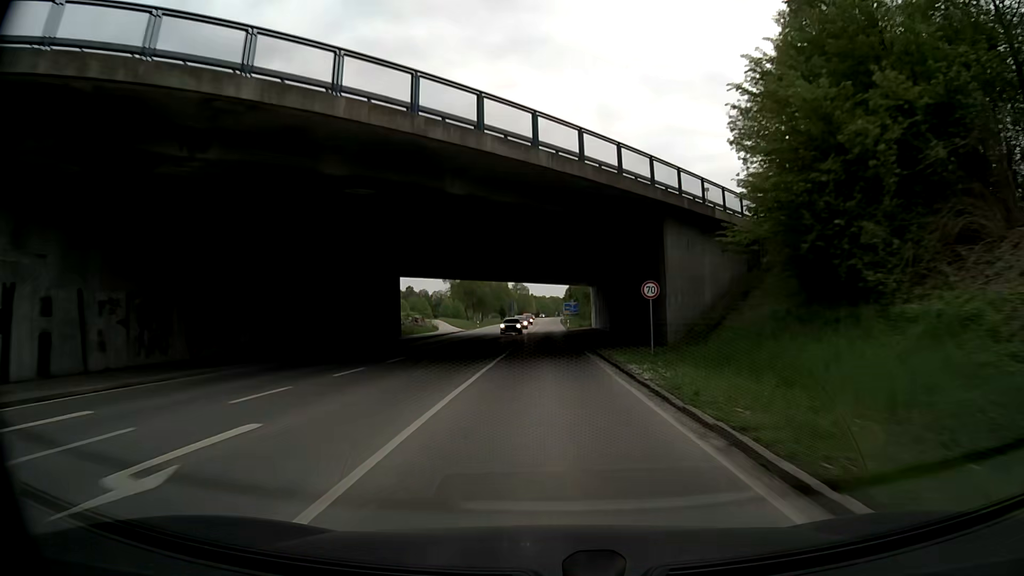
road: secondary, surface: asphalt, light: Day
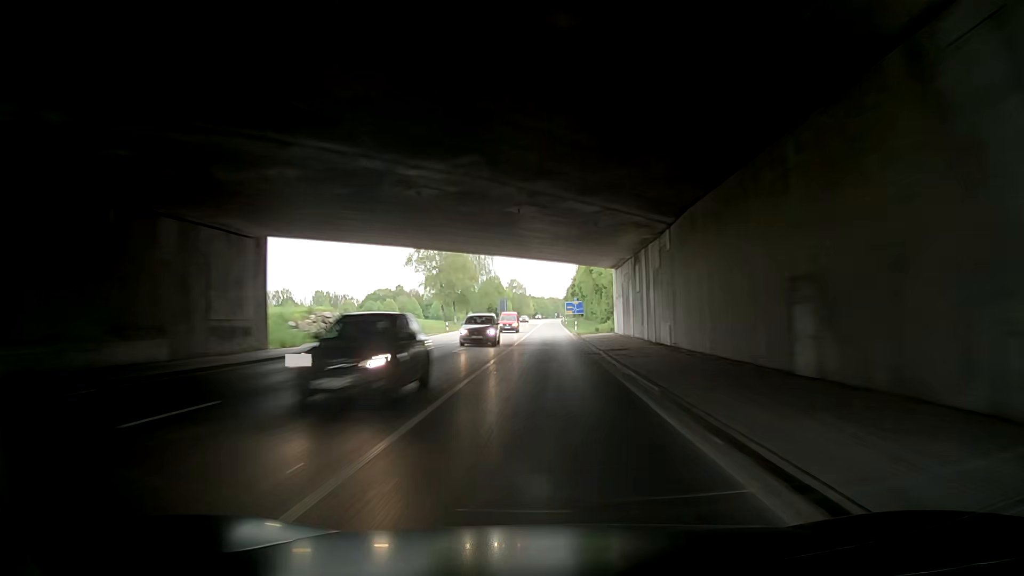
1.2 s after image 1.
(+0.2, +27.5) m; +1°
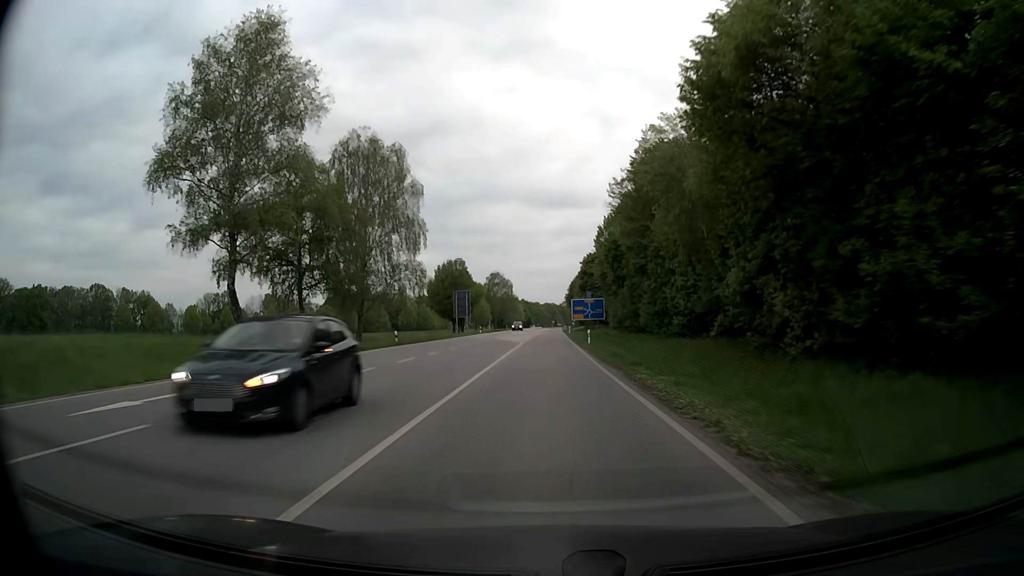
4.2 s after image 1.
(-1.8, +68.5) m; 0°
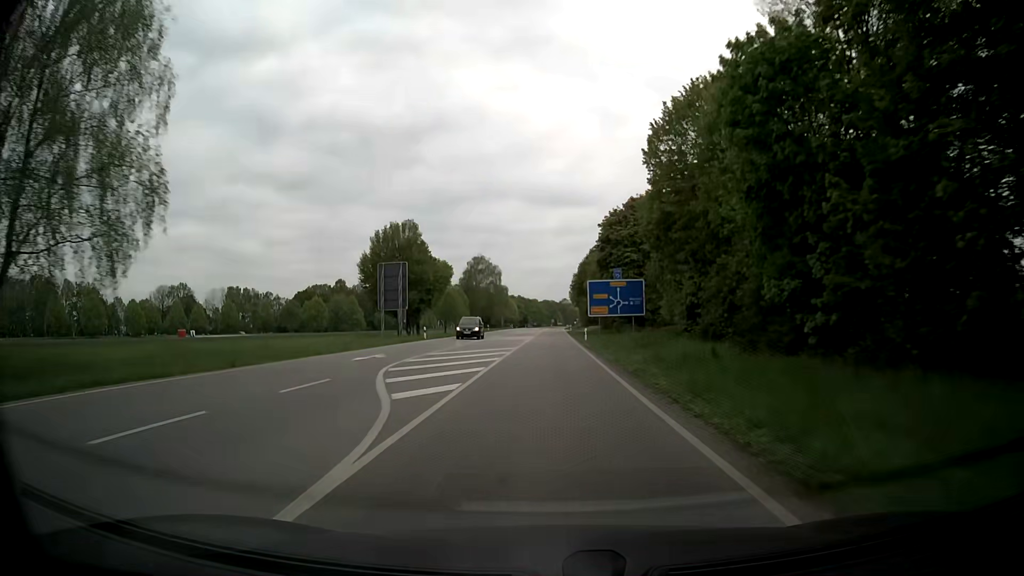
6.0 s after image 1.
(0.0, +40.8) m; 0°
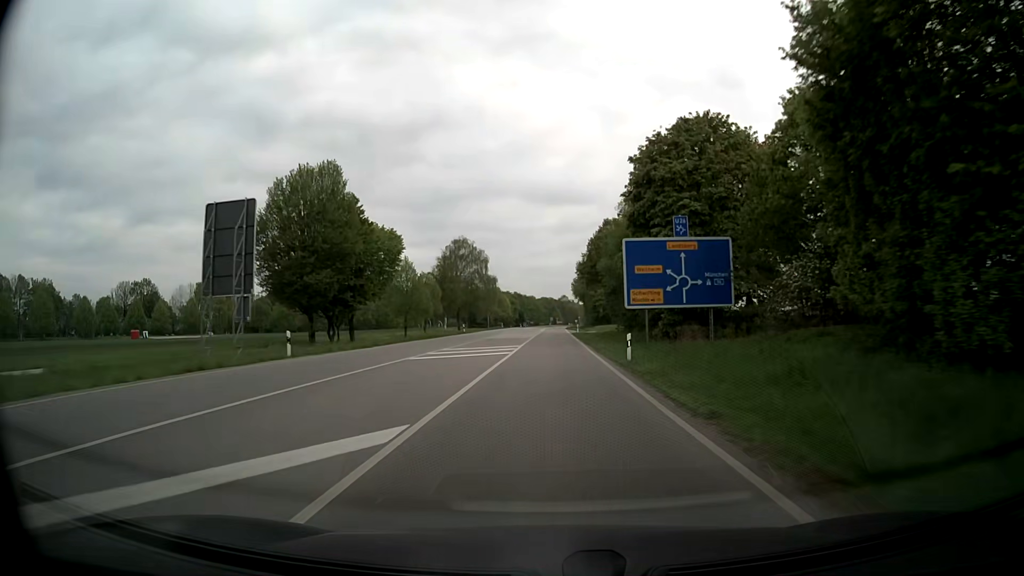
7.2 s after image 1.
(0.0, +27.3) m; 0°
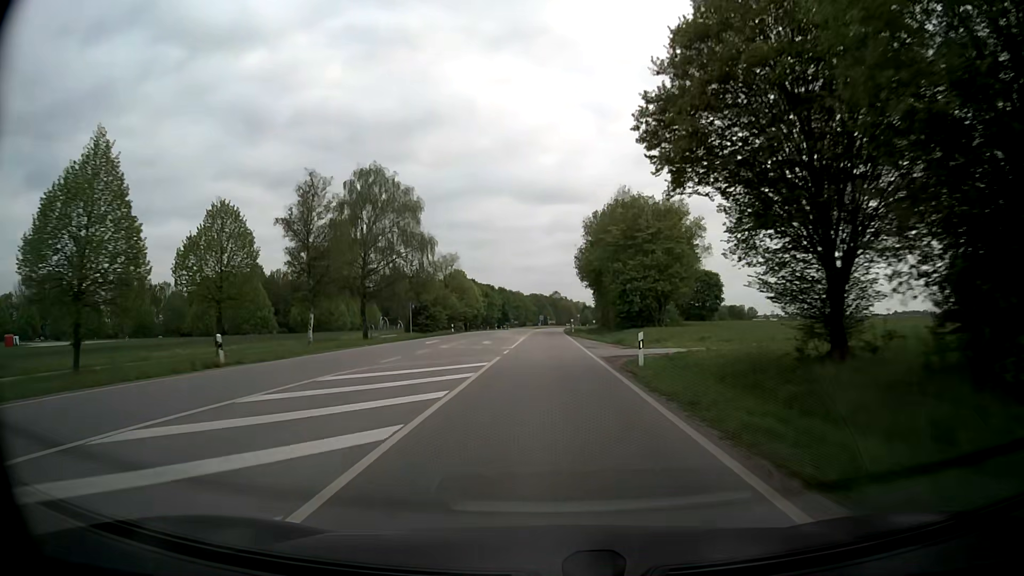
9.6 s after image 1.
(+0.7, +53.5) m; +1°
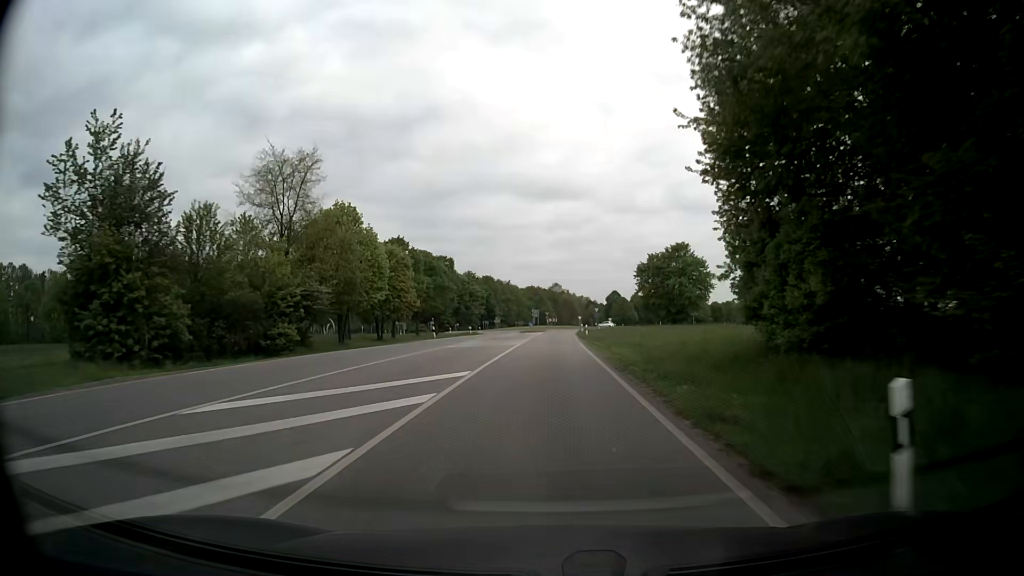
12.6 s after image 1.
(0.0, +62.9) m; 0°
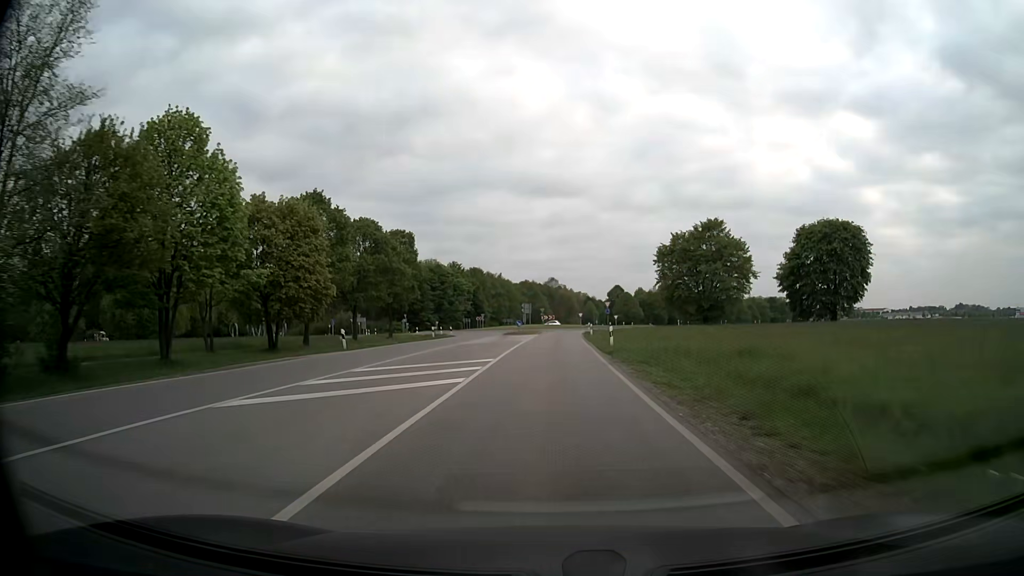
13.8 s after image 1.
(+0.1, +23.7) m; +1°
(0, +10) (0, +20) (0, +30) (0, +40) (+1, +50) (+1, +60) (+2, +70) (+5, +79) (+11, +88) (+16, +96) m
